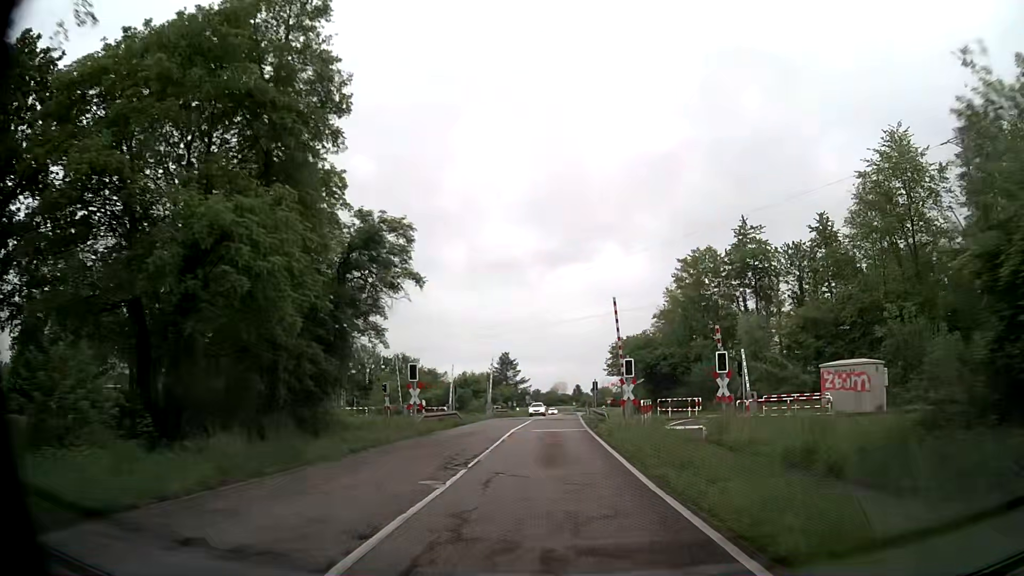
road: secondary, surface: asphalt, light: Day
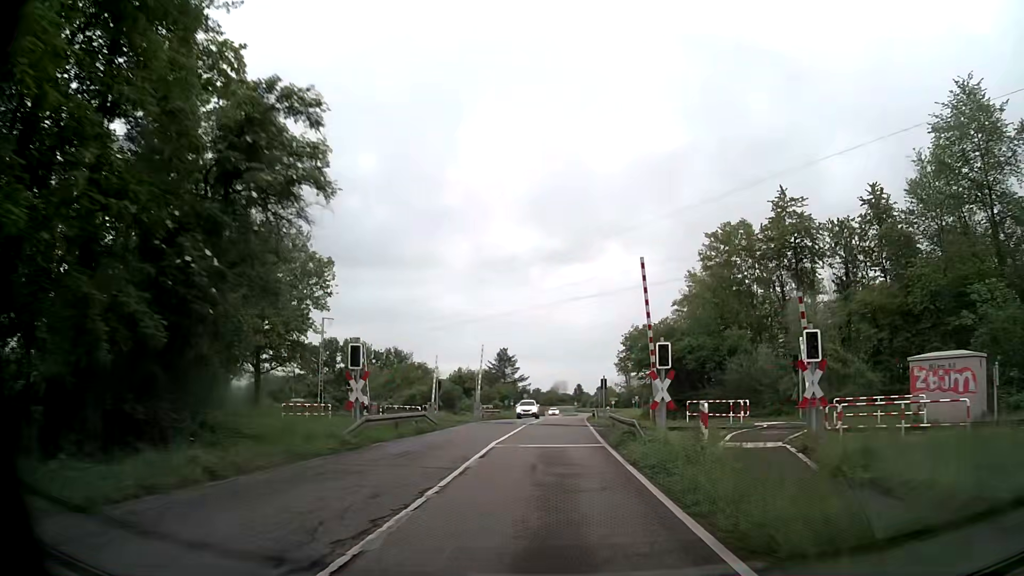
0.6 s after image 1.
(-0.1, +9.1) m; -1°
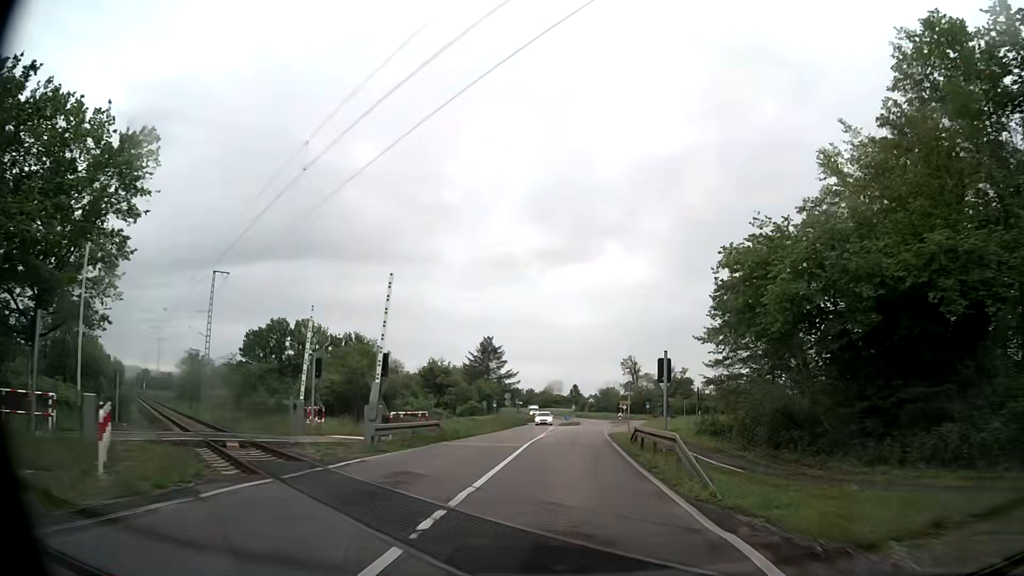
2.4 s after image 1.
(0.0, +27.3) m; +1°
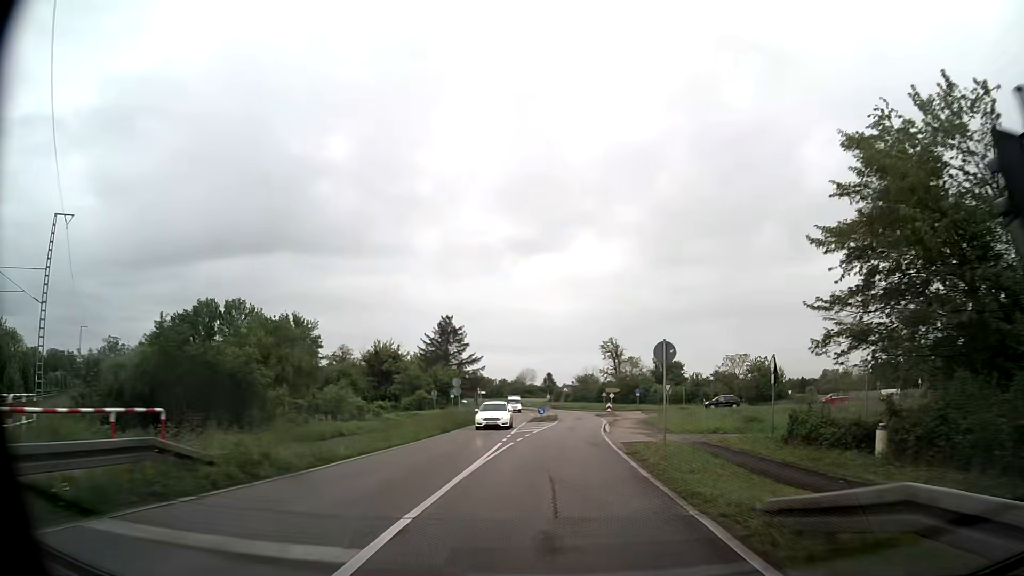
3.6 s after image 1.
(+0.3, +18.3) m; +2°
